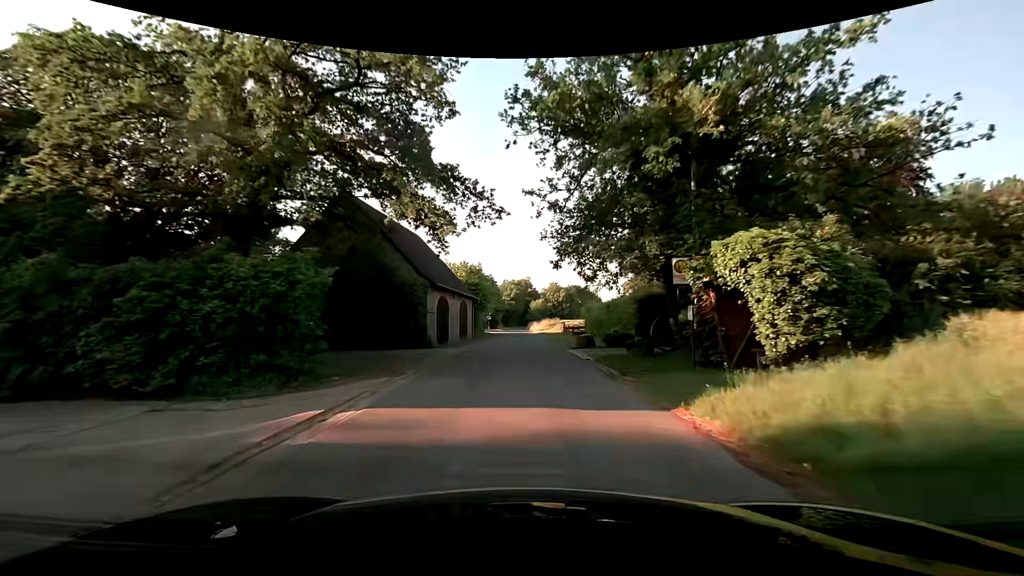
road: unclassified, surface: asphalt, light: Day
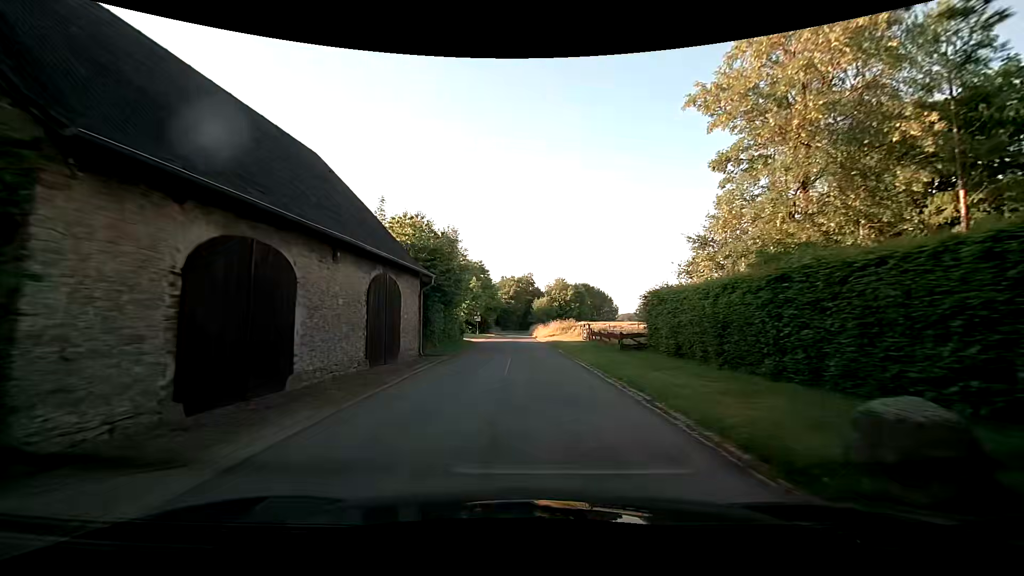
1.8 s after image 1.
(+0.1, +22.7) m; 0°
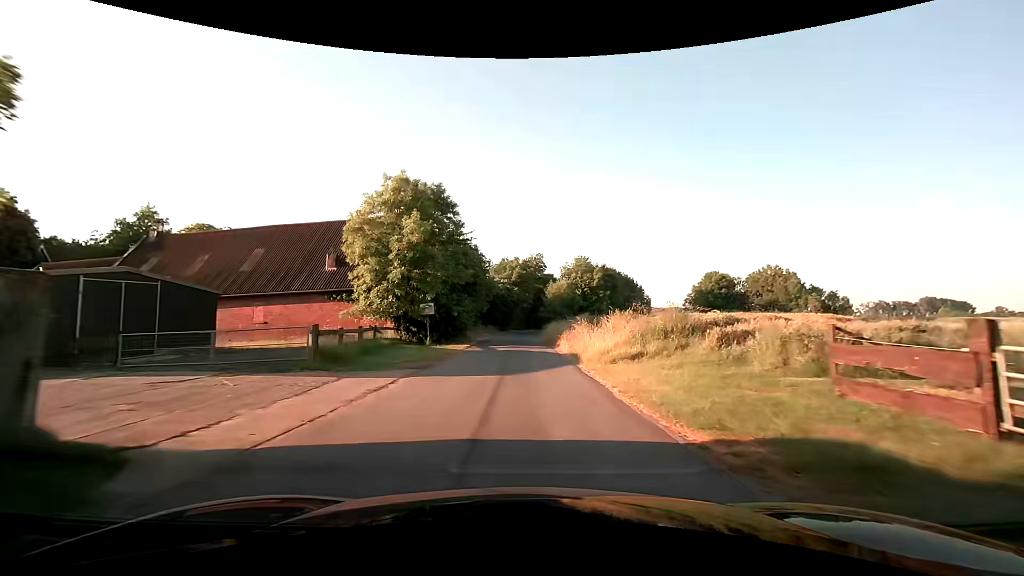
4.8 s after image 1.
(-0.1, +36.2) m; 0°
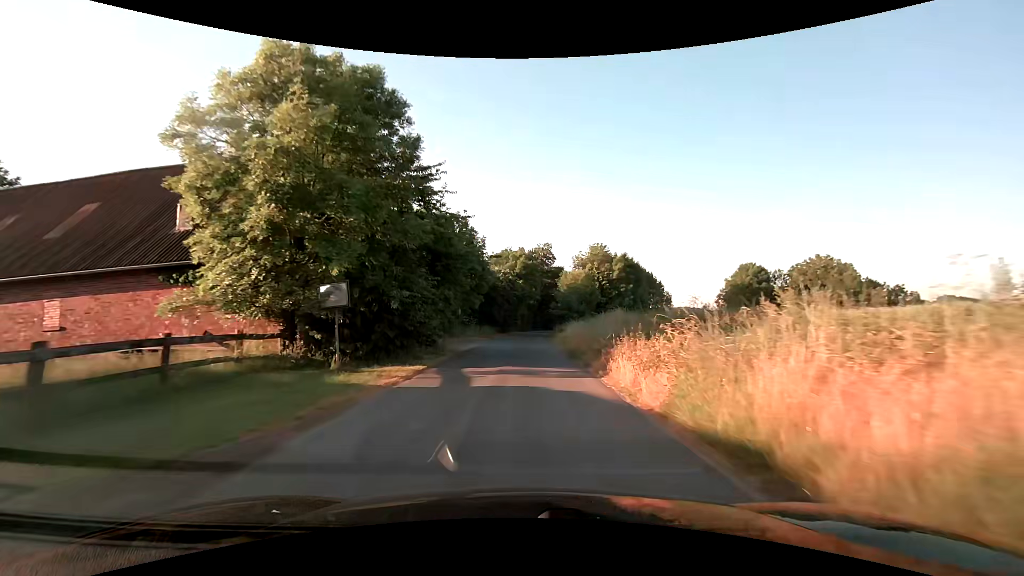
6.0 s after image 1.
(-0.2, +14.1) m; -1°
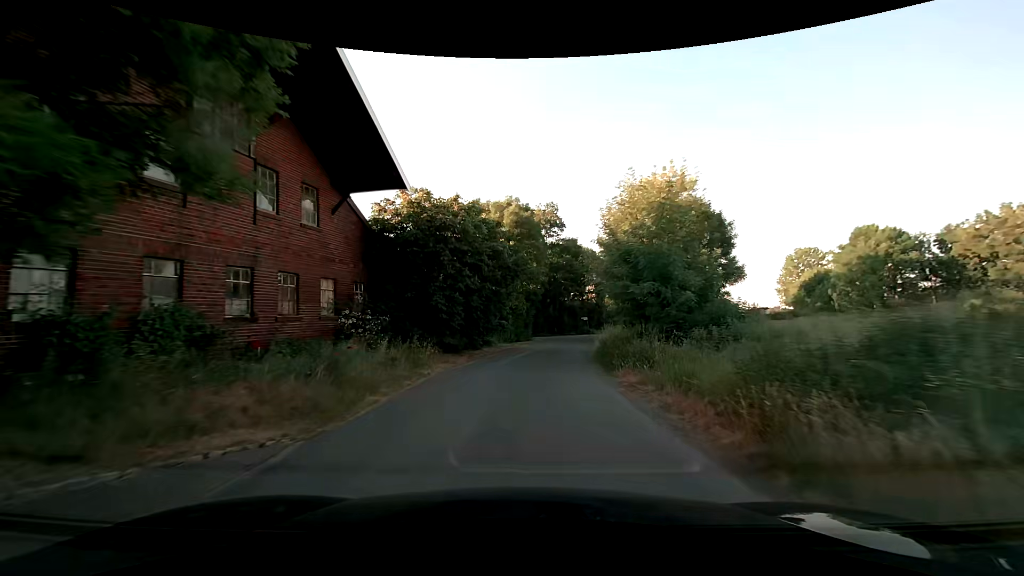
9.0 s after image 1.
(0.0, +34.1) m; +1°
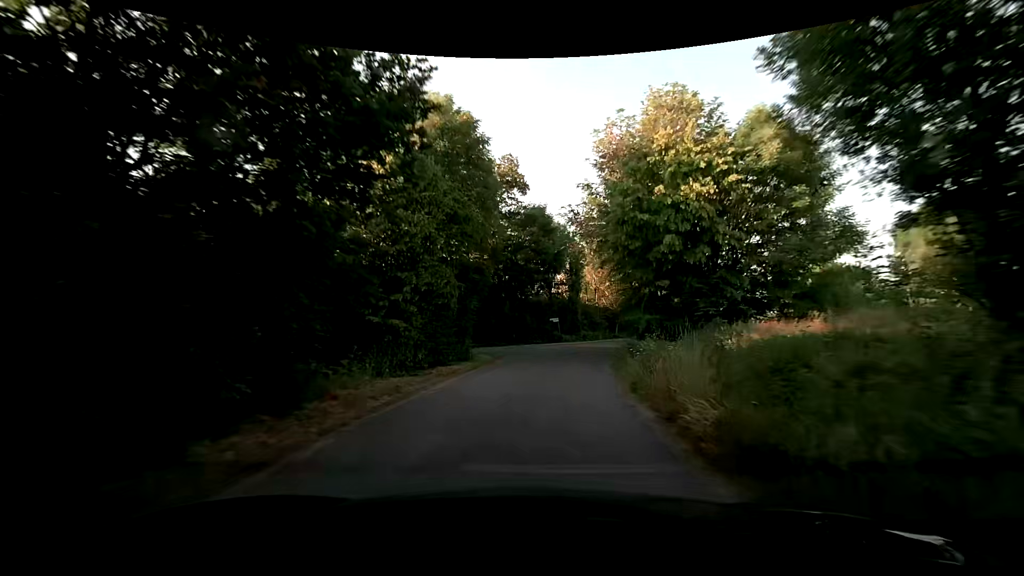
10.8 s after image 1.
(+0.7, +19.8) m; +5°
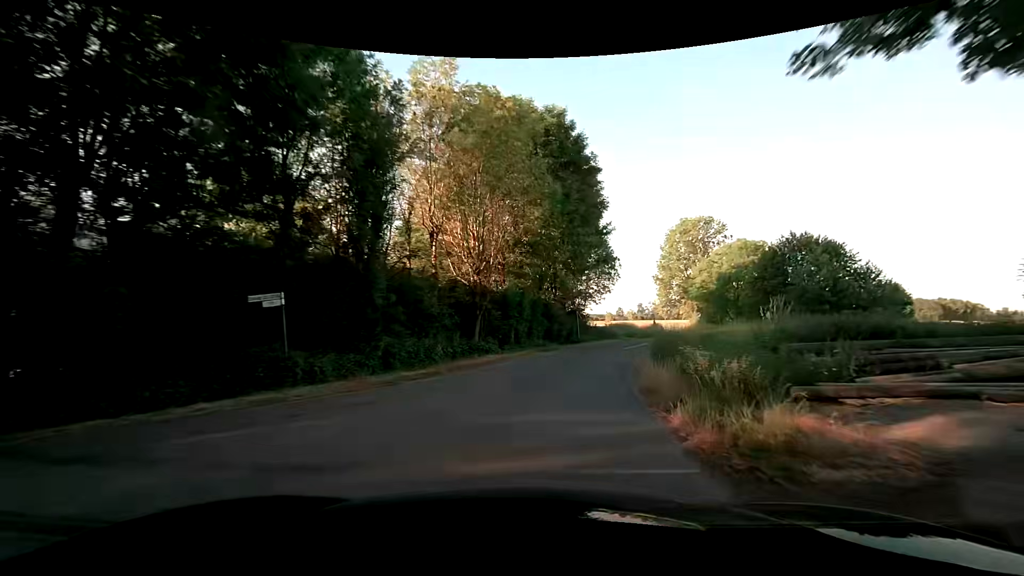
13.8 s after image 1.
(+4.5, +33.3) m; +18°
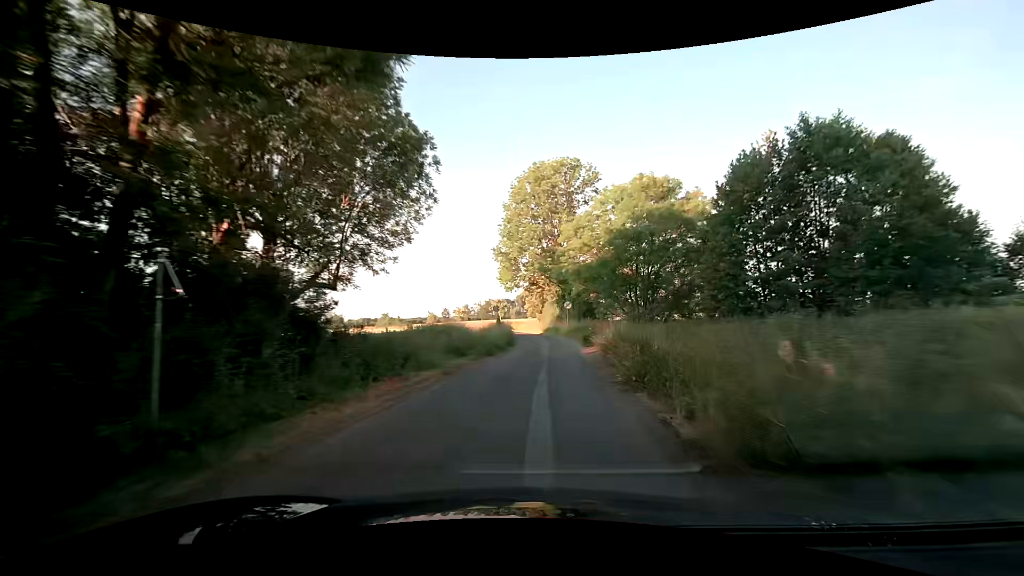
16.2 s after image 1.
(+5.5, +30.9) m; +20°
(0, +10) (+1, +20) (+1, +30) (+1, +40) (0, +50) (-1, +60) (-2, +70) (-4, +80) (-7, +89) (-10, +99) m
